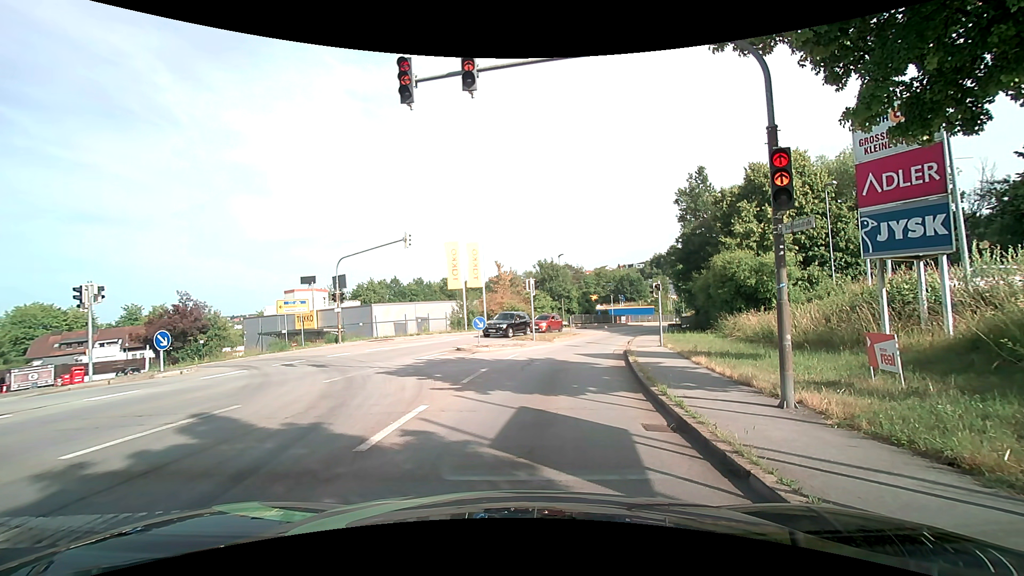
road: tertiary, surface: asphalt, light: Day
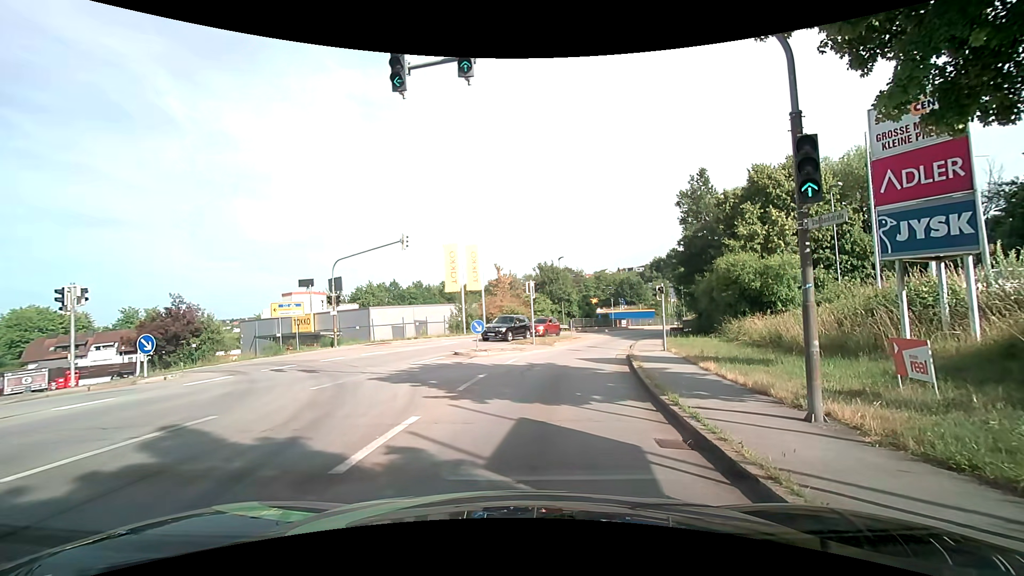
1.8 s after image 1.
(0.0, +0.7) m; 0°
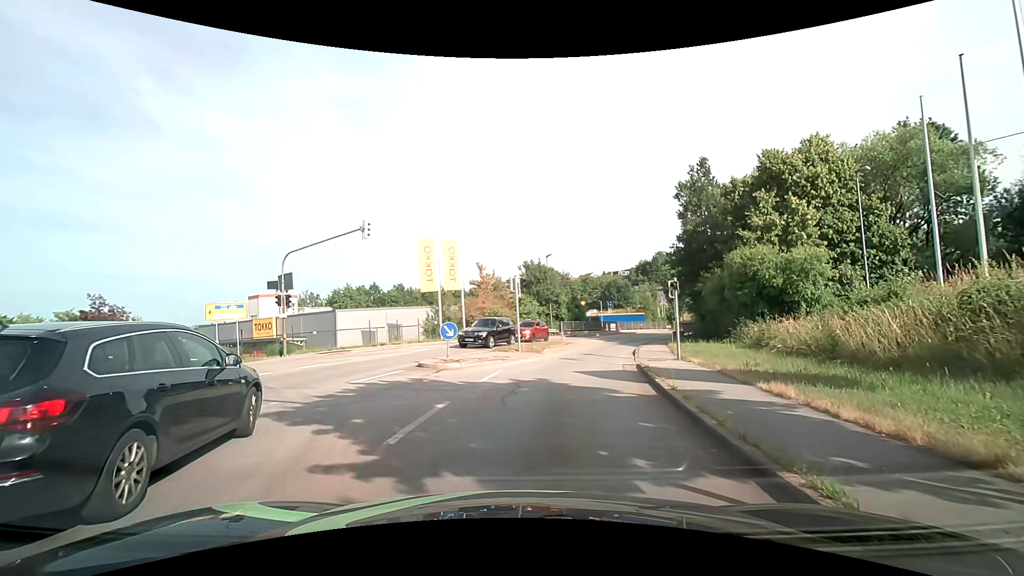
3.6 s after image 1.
(-0.1, +4.7) m; +1°
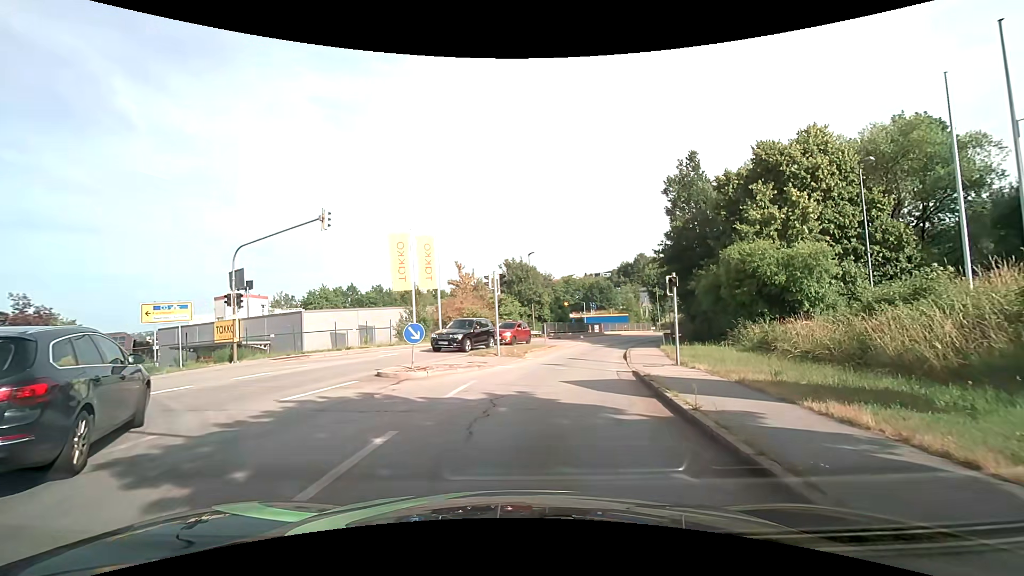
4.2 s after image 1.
(0.0, +2.6) m; +1°
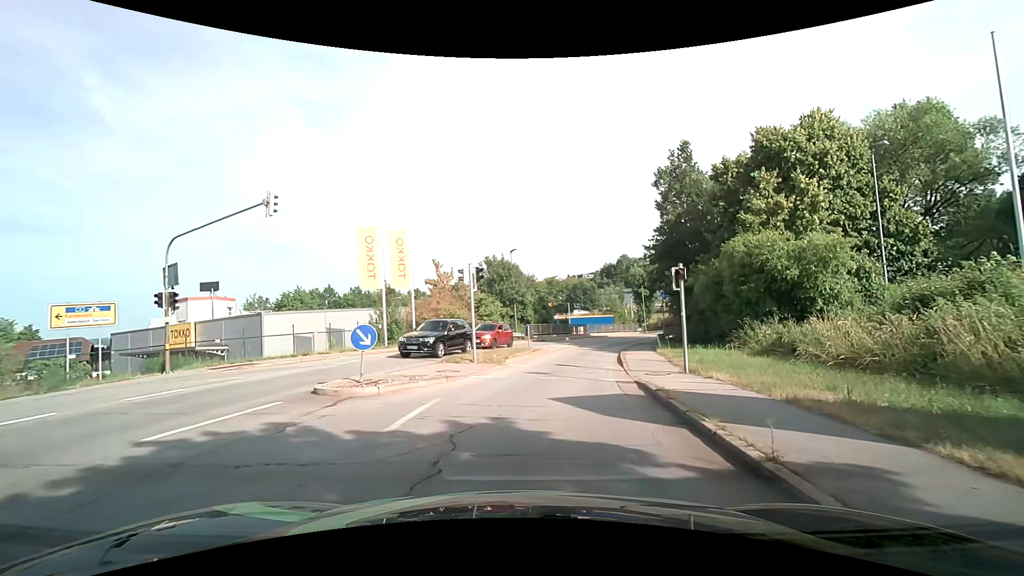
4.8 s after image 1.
(0.0, +3.0) m; +1°
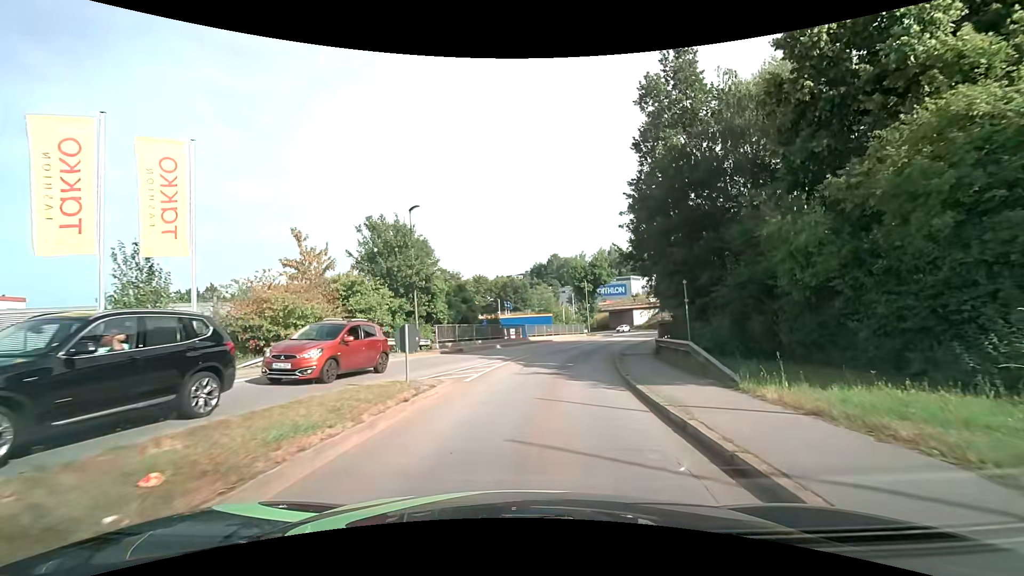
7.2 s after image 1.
(+1.3, +16.0) m; +9°
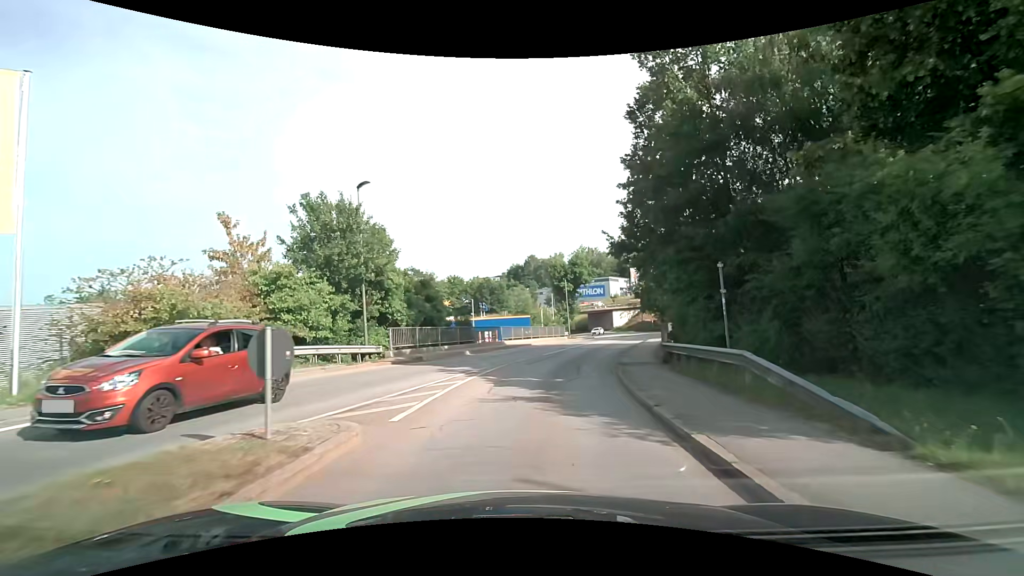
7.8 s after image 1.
(+0.1, +4.8) m; +2°
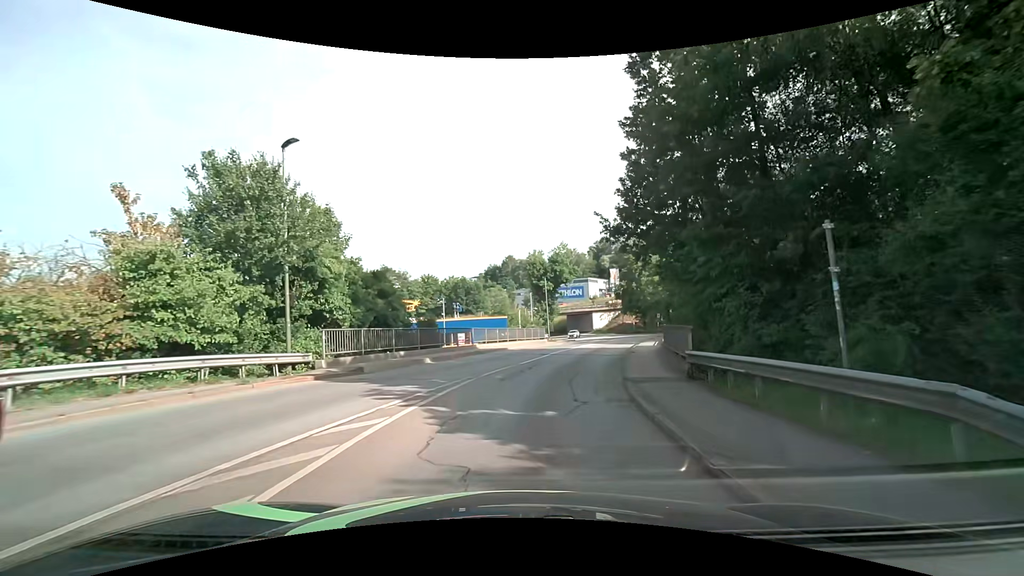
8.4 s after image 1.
(+0.1, +4.9) m; +3°
(+1, +10) (+2, +20) (+4, +30) (+7, +39) (+10, +49) (+13, +58) (+15, +68) (+16, +78) (+16, +88) (+15, +98) m
